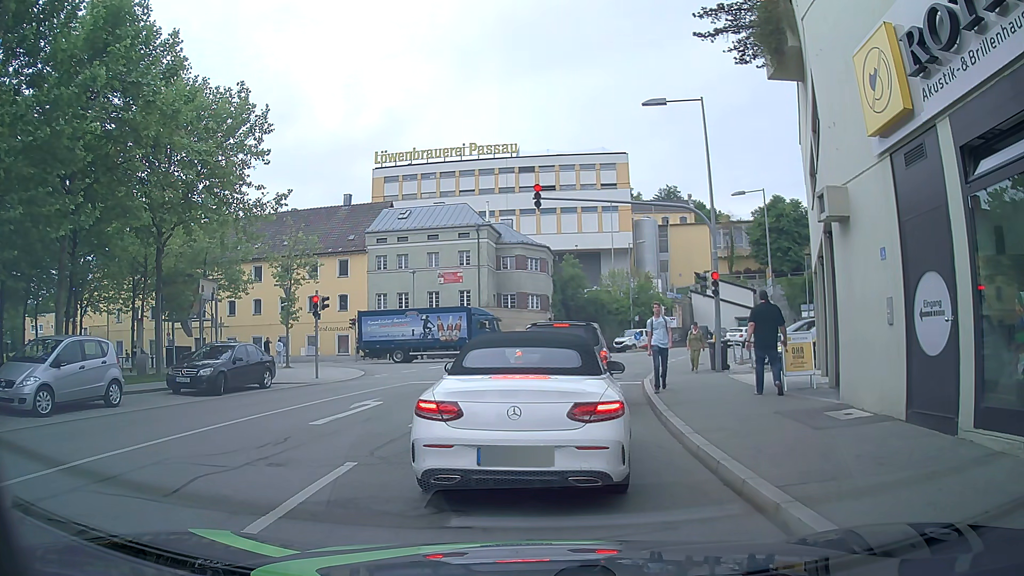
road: residential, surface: asphalt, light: Day
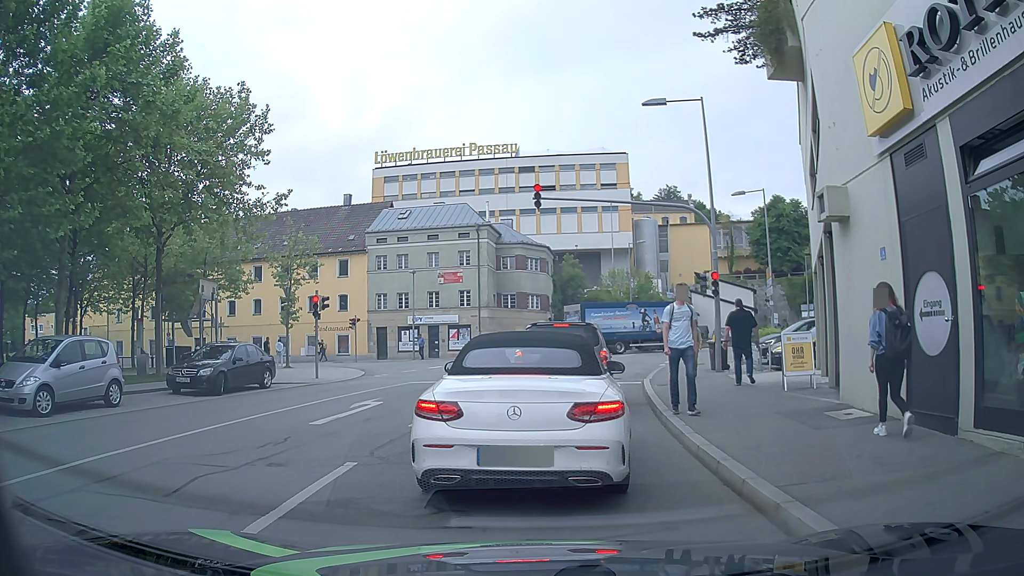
(0.0, 0.0) m; 0°
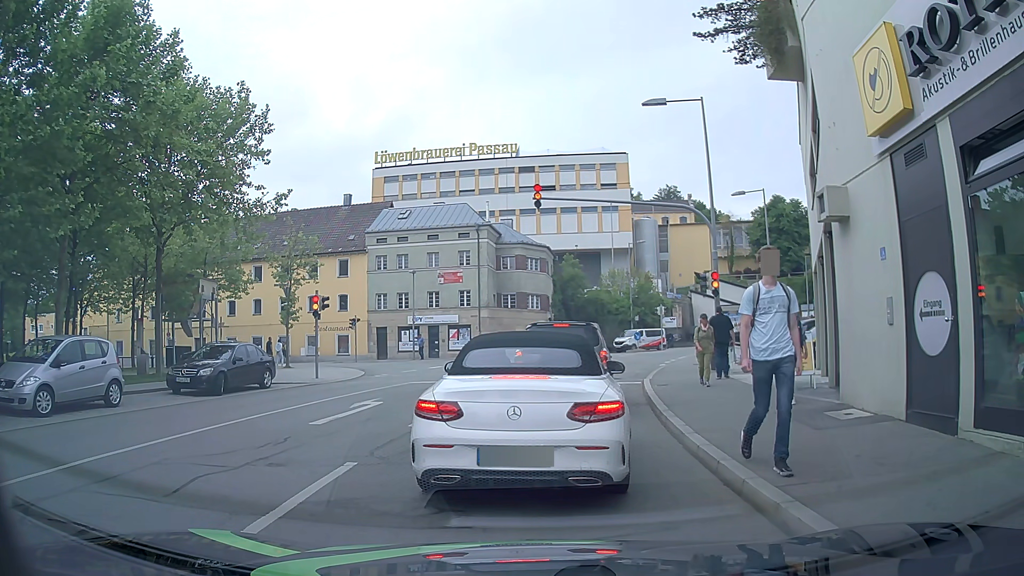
(0.0, 0.0) m; 0°
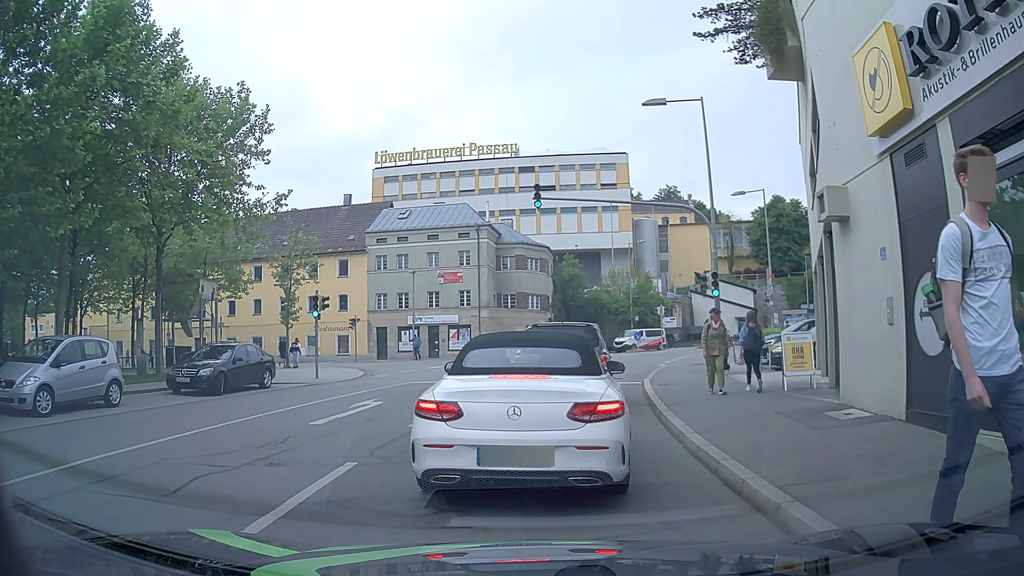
(0.0, 0.0) m; 0°
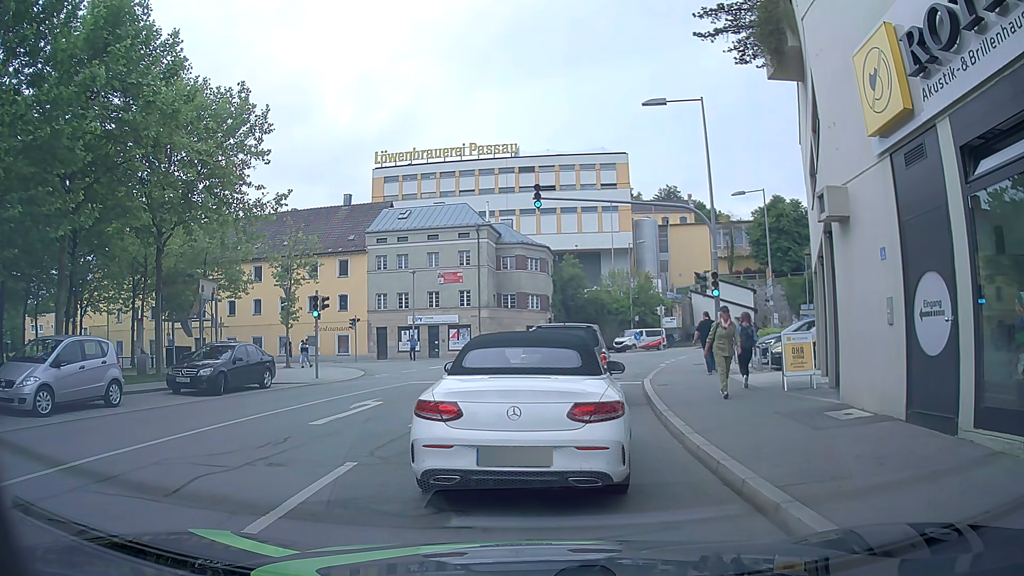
(0.0, 0.0) m; 0°
